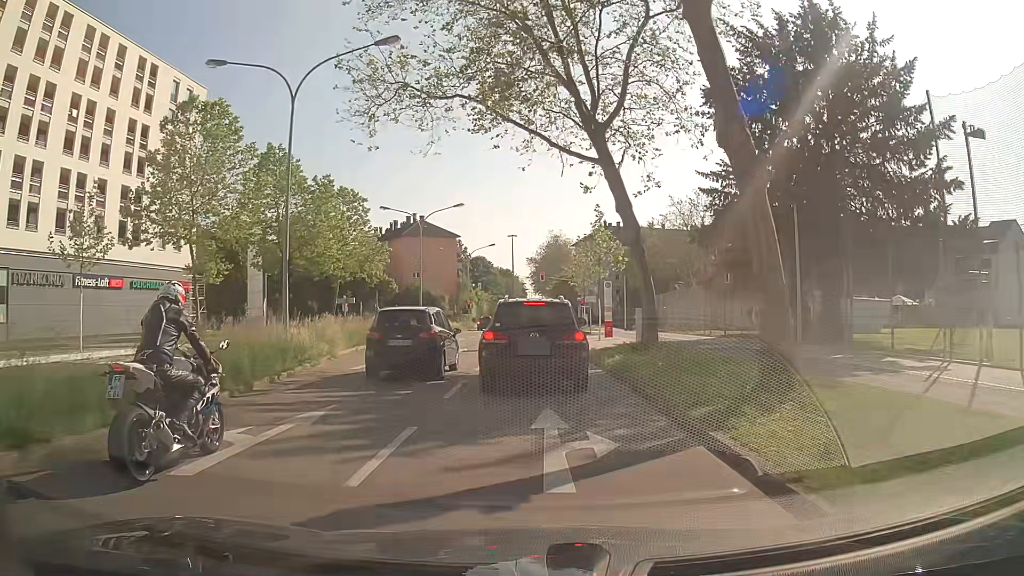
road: secondary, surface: asphalt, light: Day
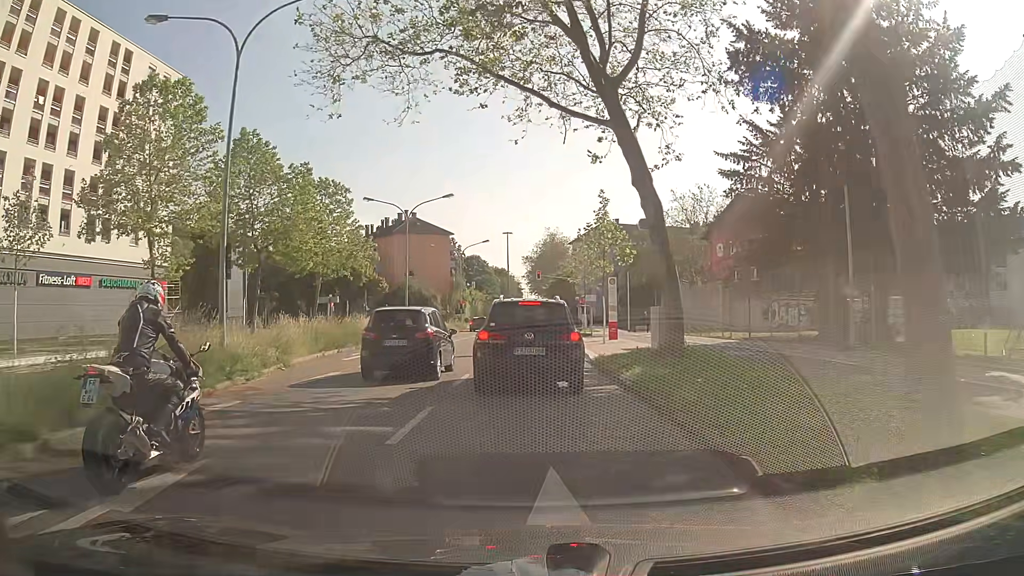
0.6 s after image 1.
(0.0, +4.1) m; +1°
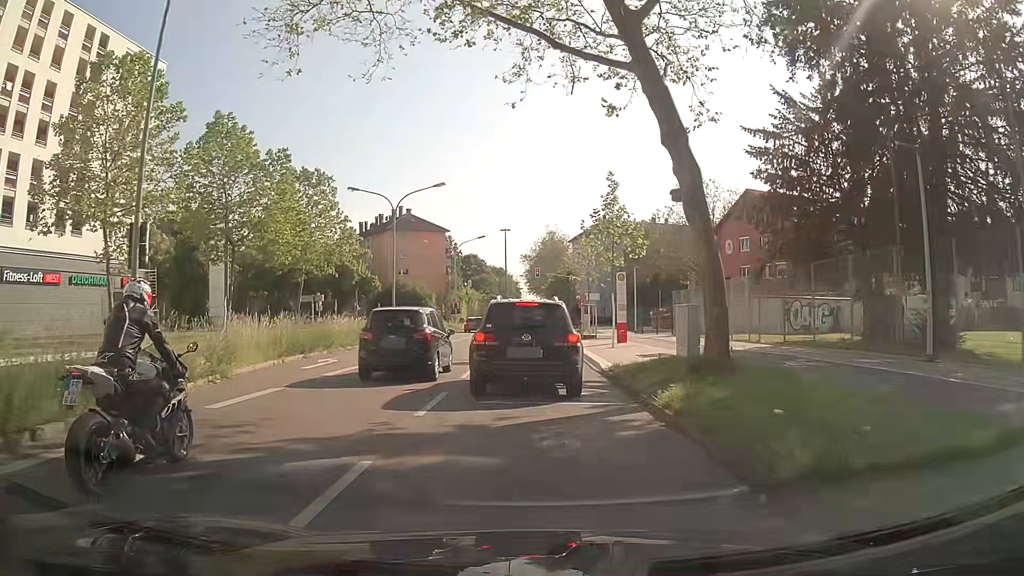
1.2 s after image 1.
(0.0, +3.9) m; -1°
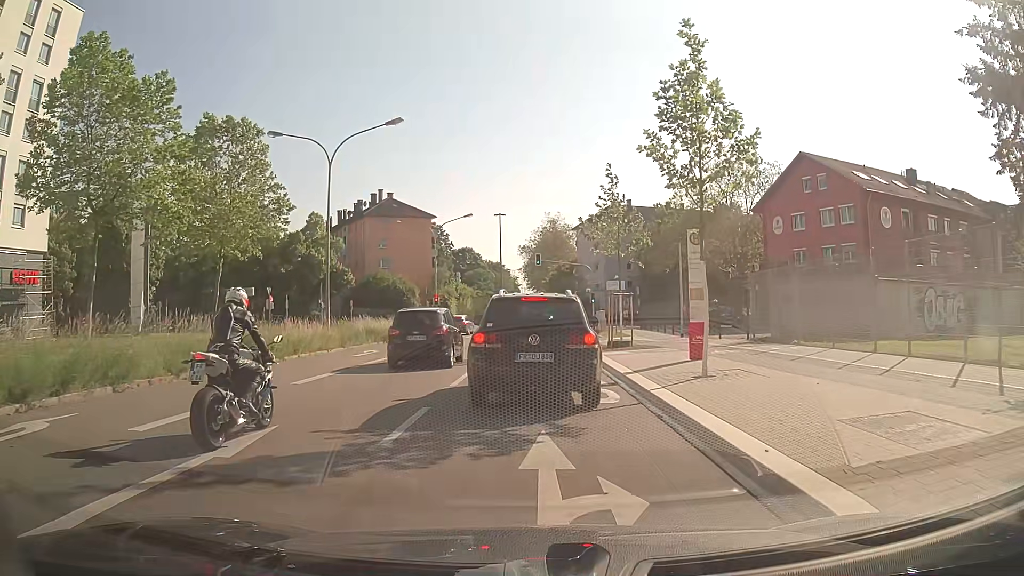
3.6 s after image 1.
(+0.1, +14.1) m; +2°
